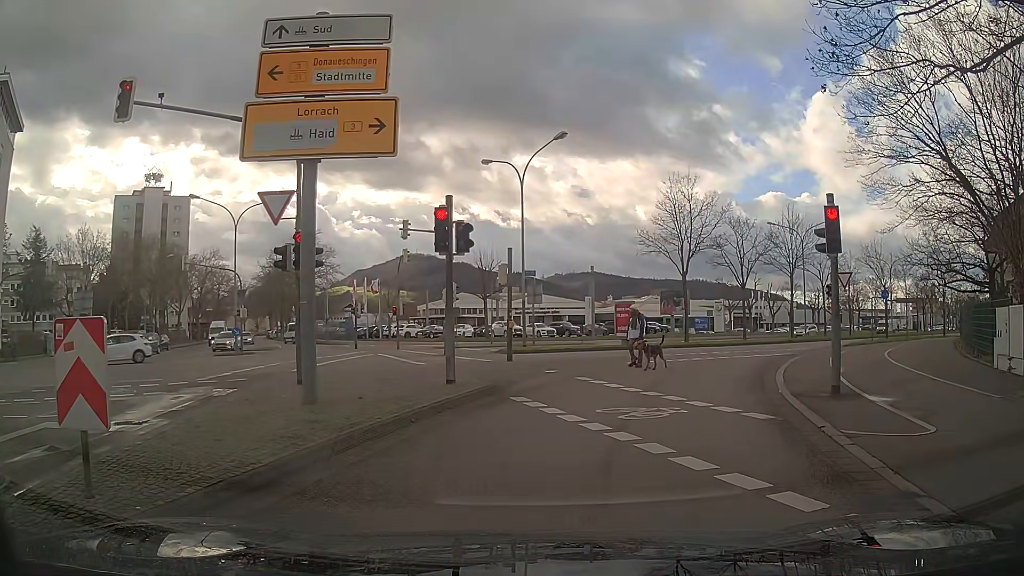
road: secondary_link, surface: asphalt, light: Day
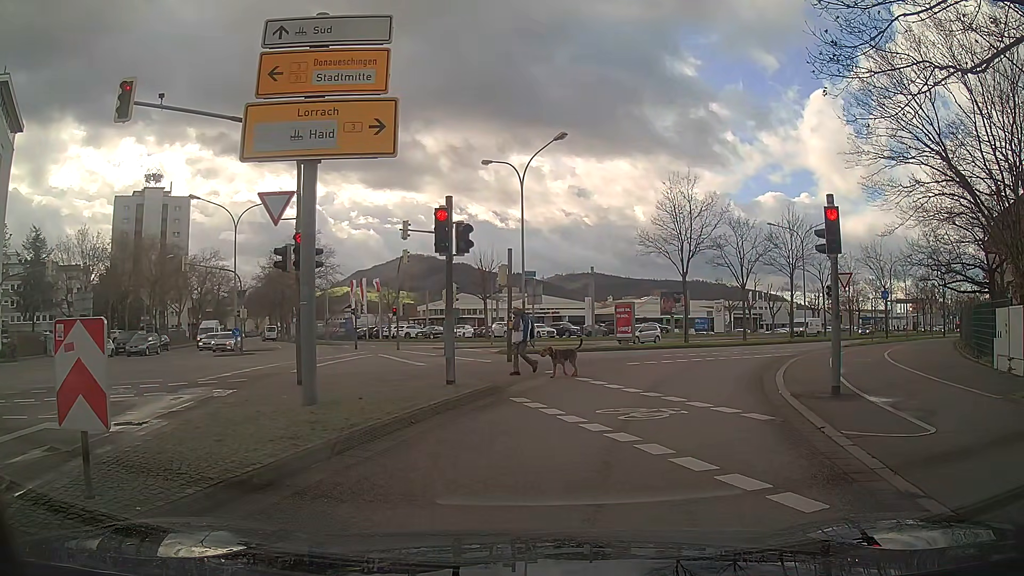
(0.0, +0.1) m; 0°
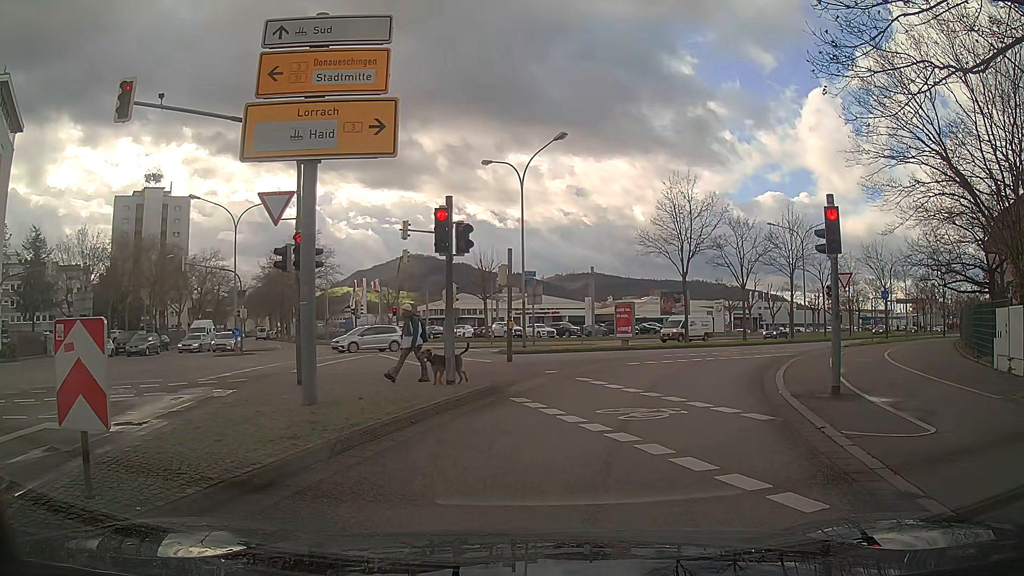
(0.0, 0.0) m; 0°
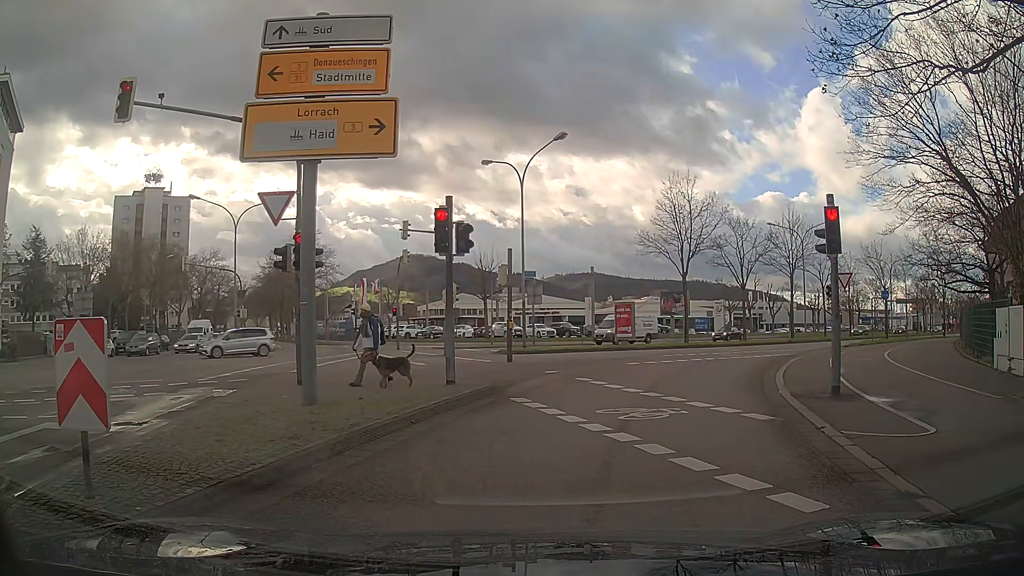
(0.0, 0.0) m; 0°
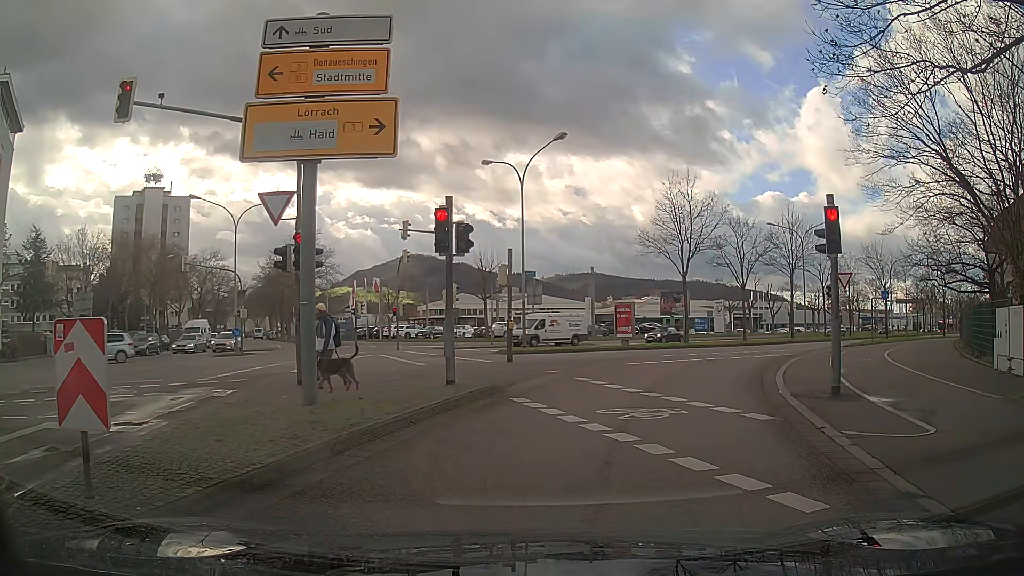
(0.0, 0.0) m; 0°
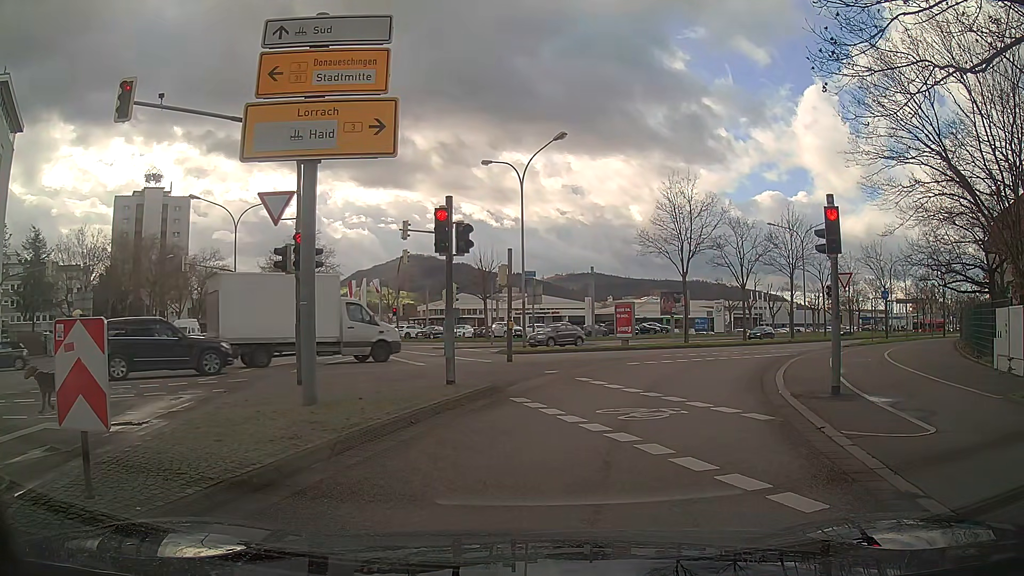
(0.0, 0.0) m; 0°
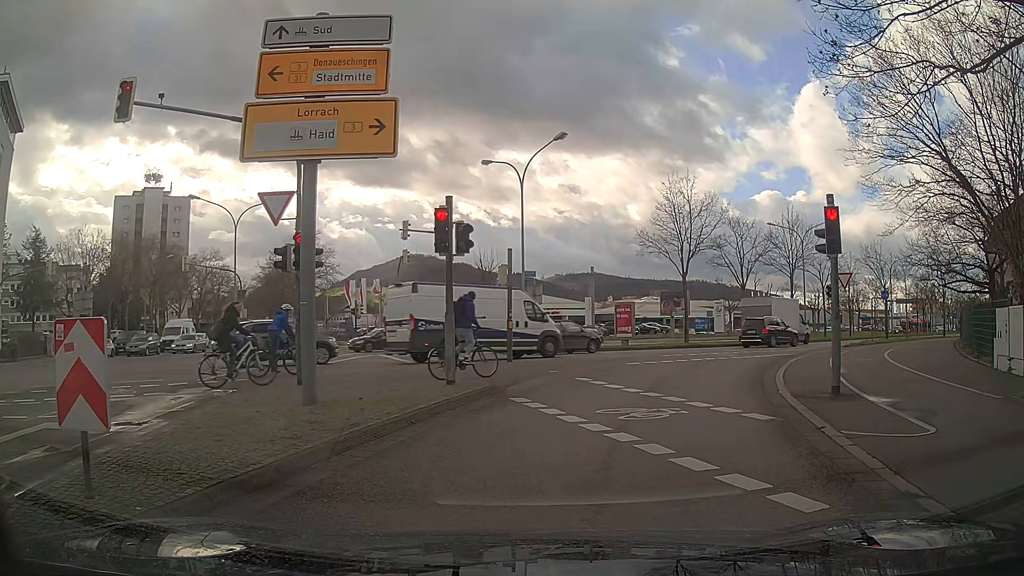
(0.0, 0.0) m; 0°
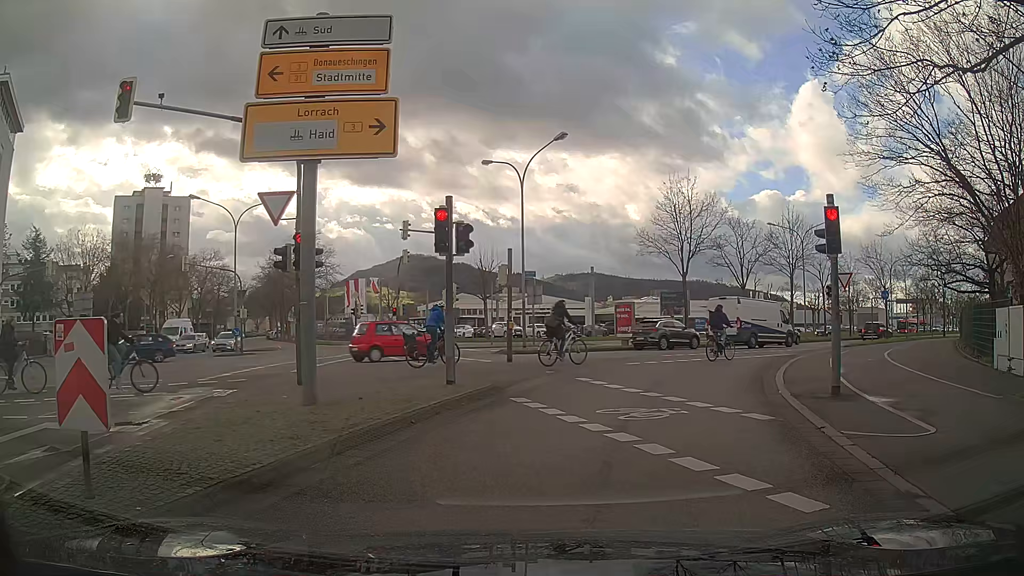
(0.0, 0.0) m; 0°
